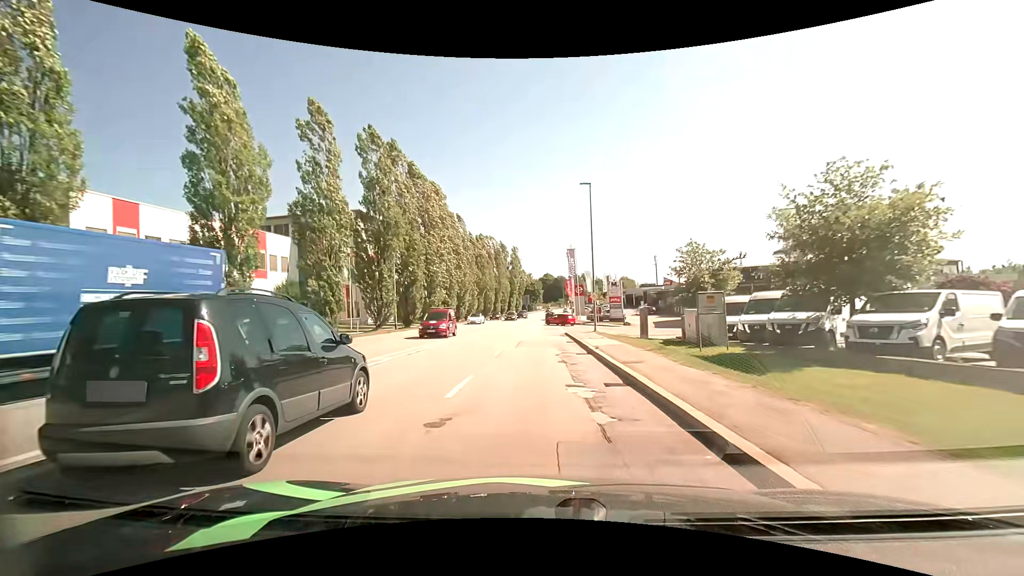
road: tertiary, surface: asphalt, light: Day
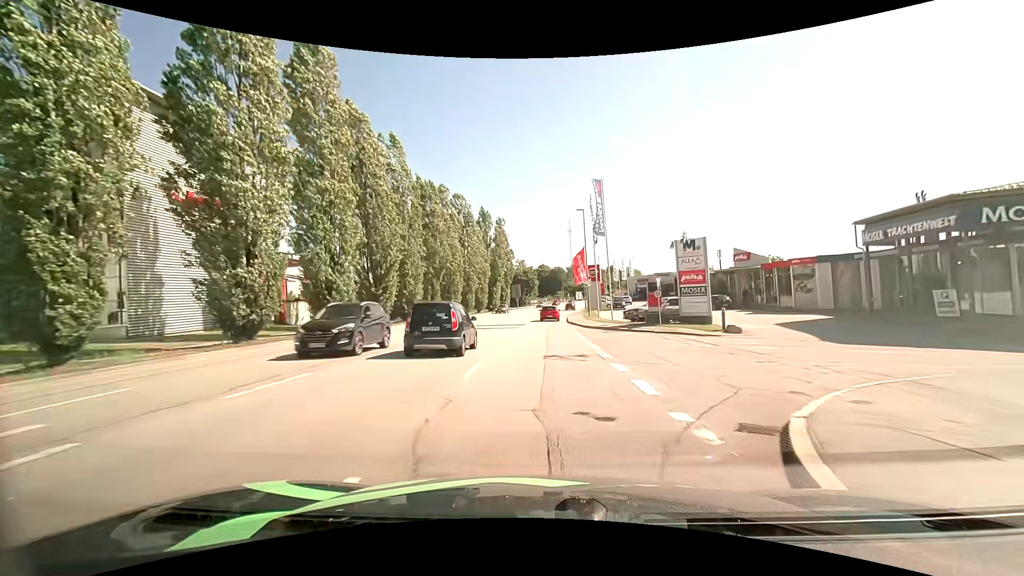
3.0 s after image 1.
(+0.1, +33.8) m; +1°
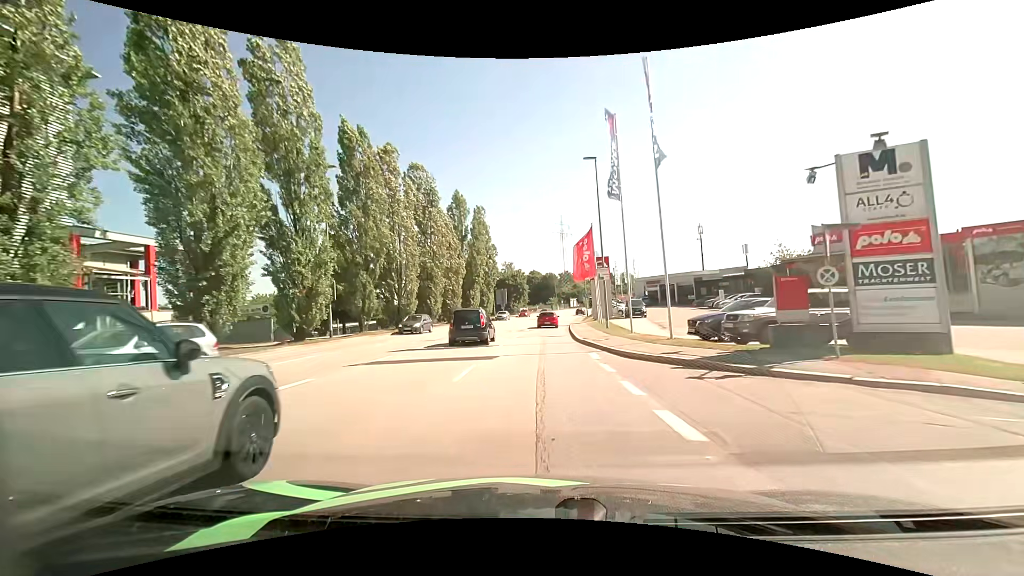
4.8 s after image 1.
(+0.2, +18.1) m; +1°
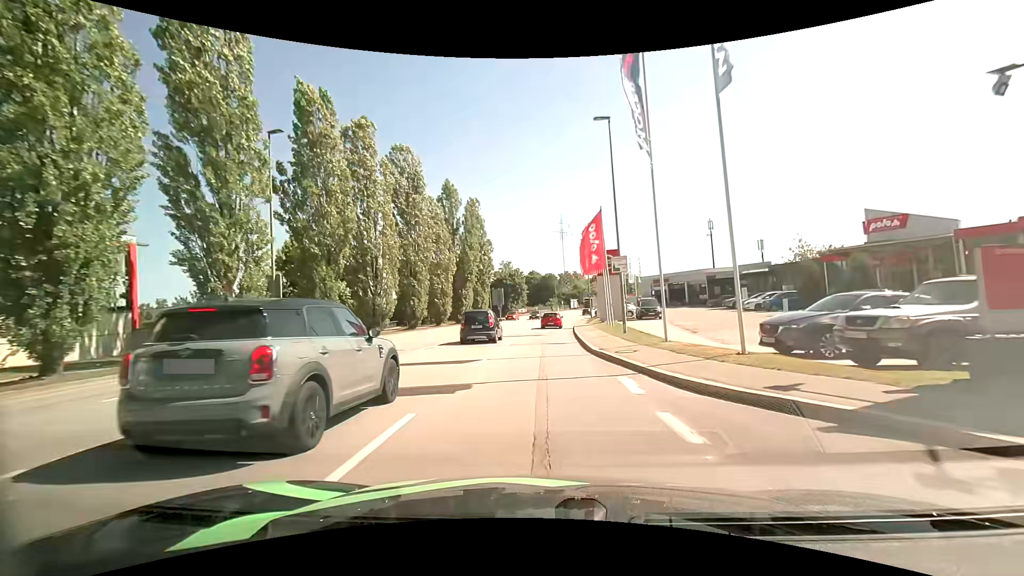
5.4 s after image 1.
(+0.1, +6.2) m; 0°
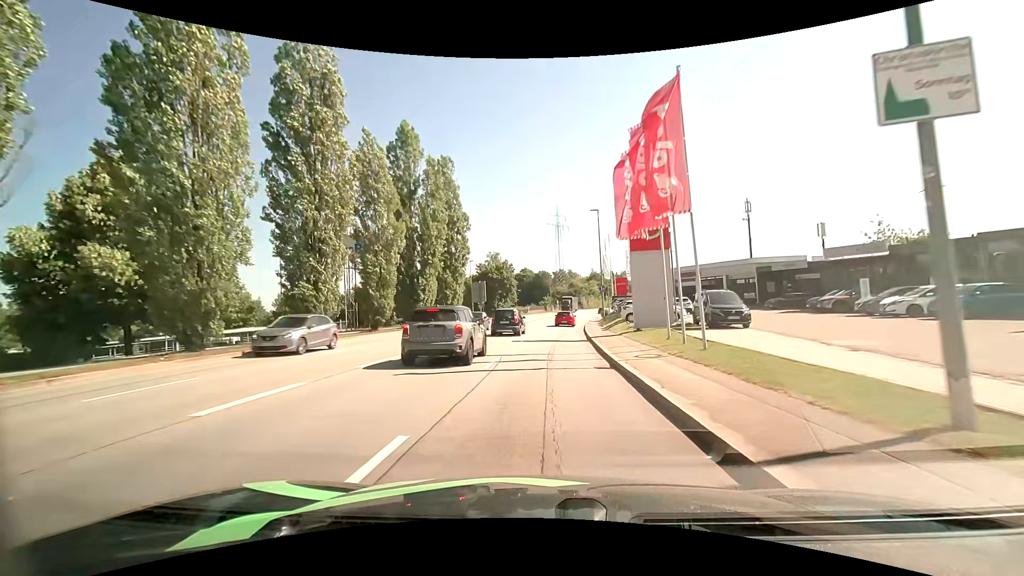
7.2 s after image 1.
(+0.1, +18.6) m; +1°
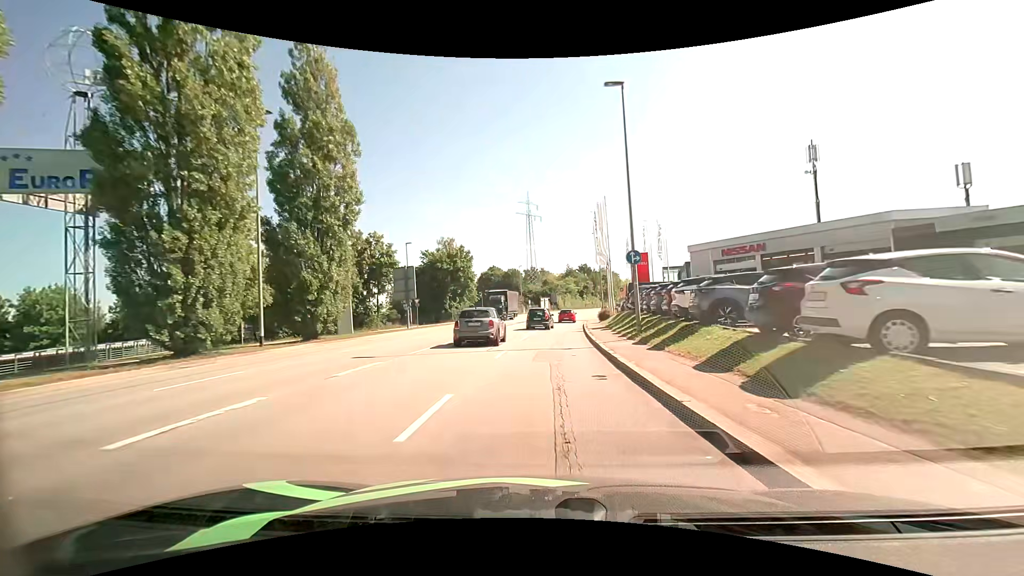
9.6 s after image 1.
(+0.5, +25.3) m; +3°
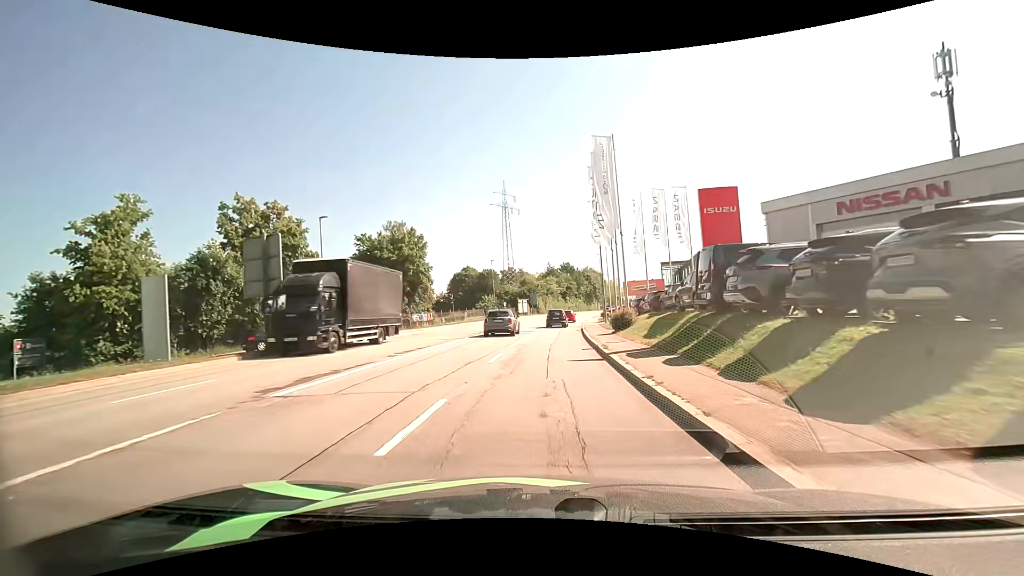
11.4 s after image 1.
(+0.3, +18.8) m; +2°
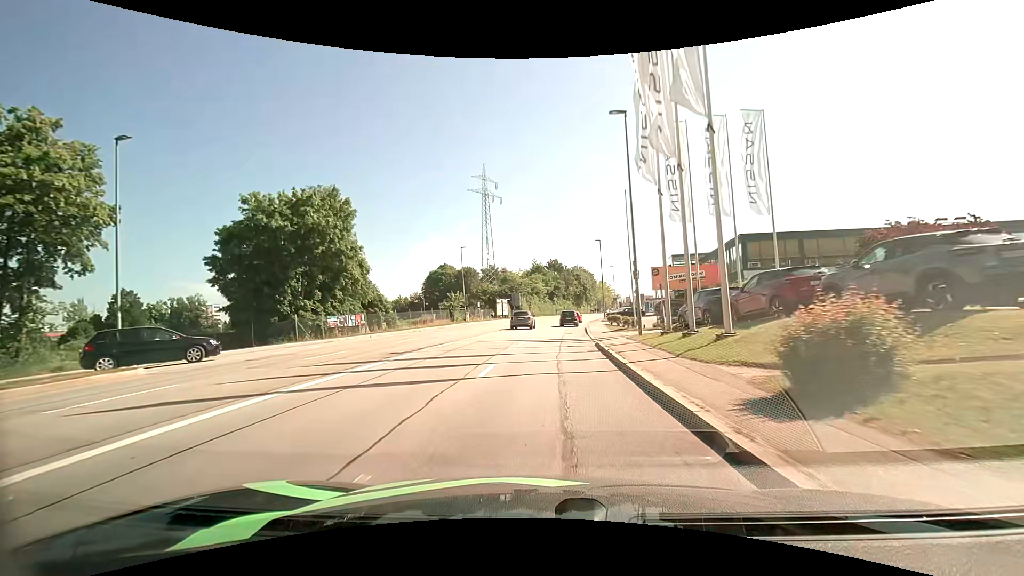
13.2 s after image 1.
(+0.2, +19.3) m; +1°
(0, +10) (+1, +20) (+1, +30) (+2, +40) (+3, +50) (+4, +60) (+5, +70) (+7, +80) (+9, +89) (+10, +99) m
